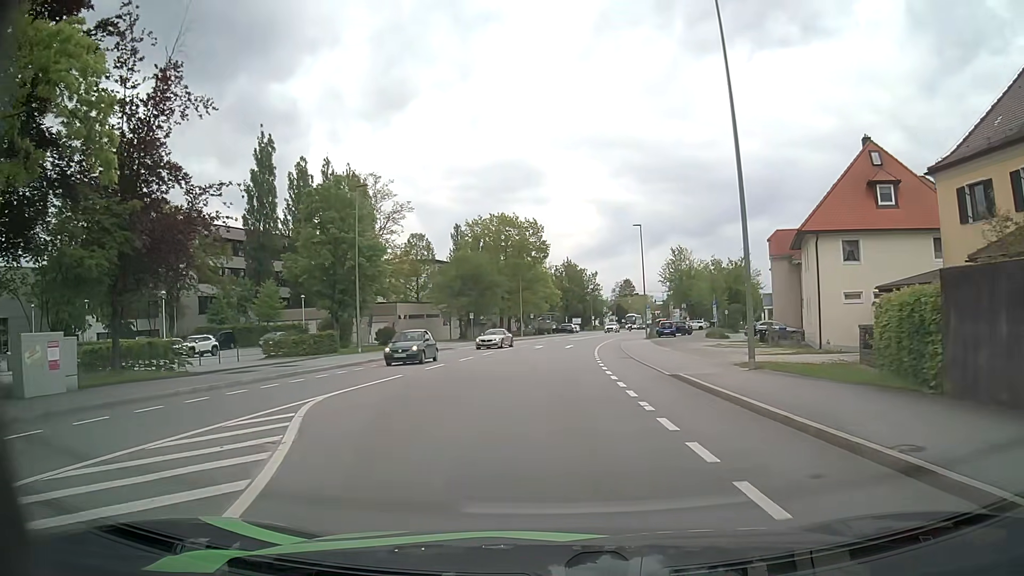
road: tertiary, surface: asphalt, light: Day
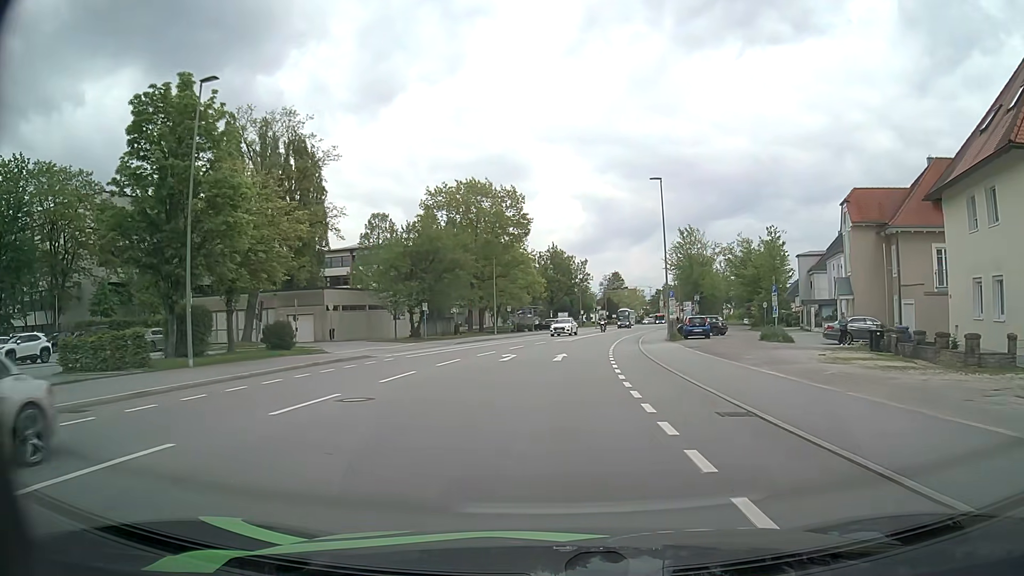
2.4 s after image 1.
(+0.5, +18.7) m; +2°
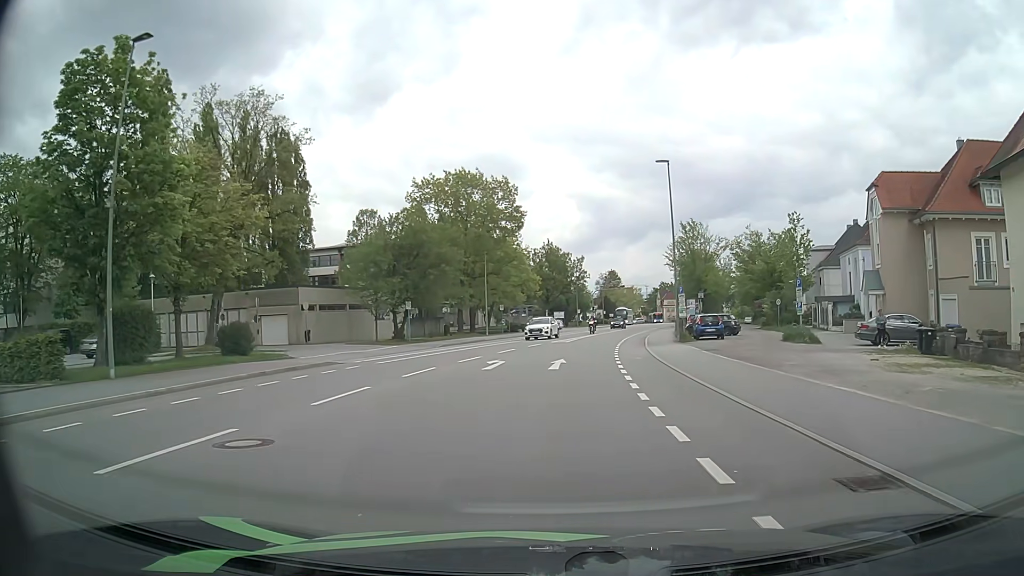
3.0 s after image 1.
(0.0, +4.6) m; +1°
(0, +10) (0, +20) (+1, +30) (+2, +40) (+4, +50) (+5, +60) (+7, +69) (+10, +79) (+12, +89) (+14, +99) m
